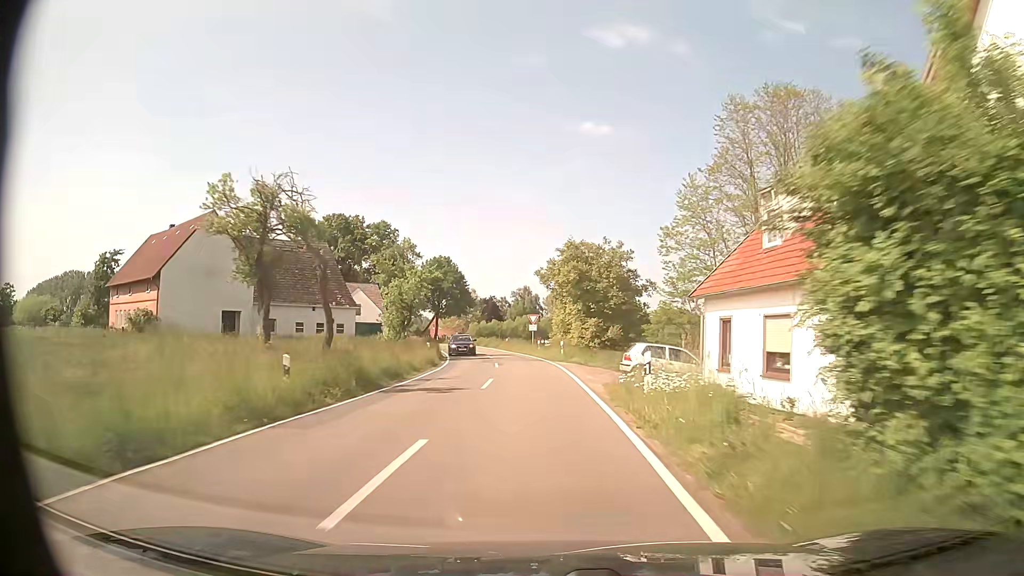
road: tertiary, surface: asphalt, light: Day
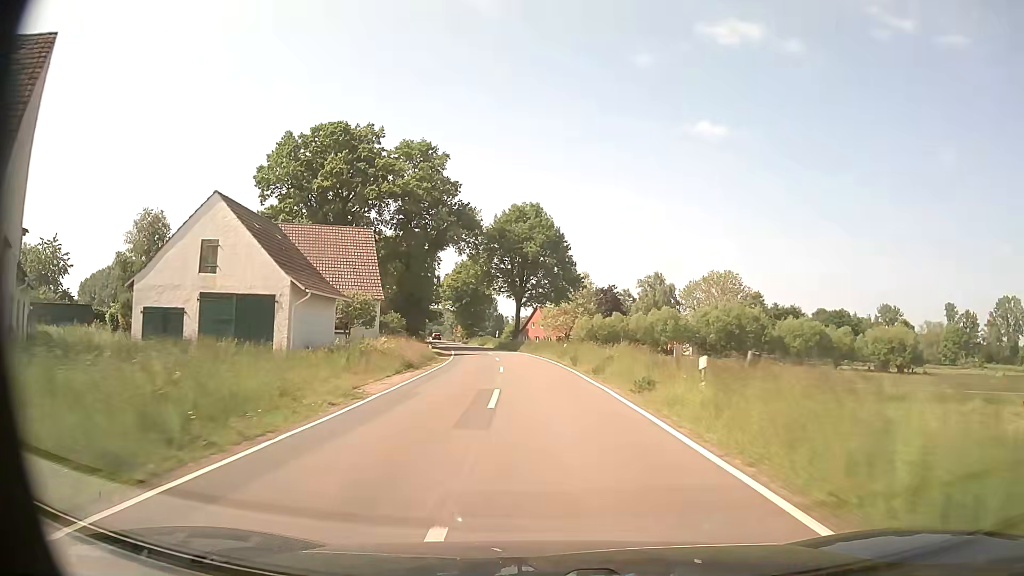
(-4.1, +51.8) m; -10°
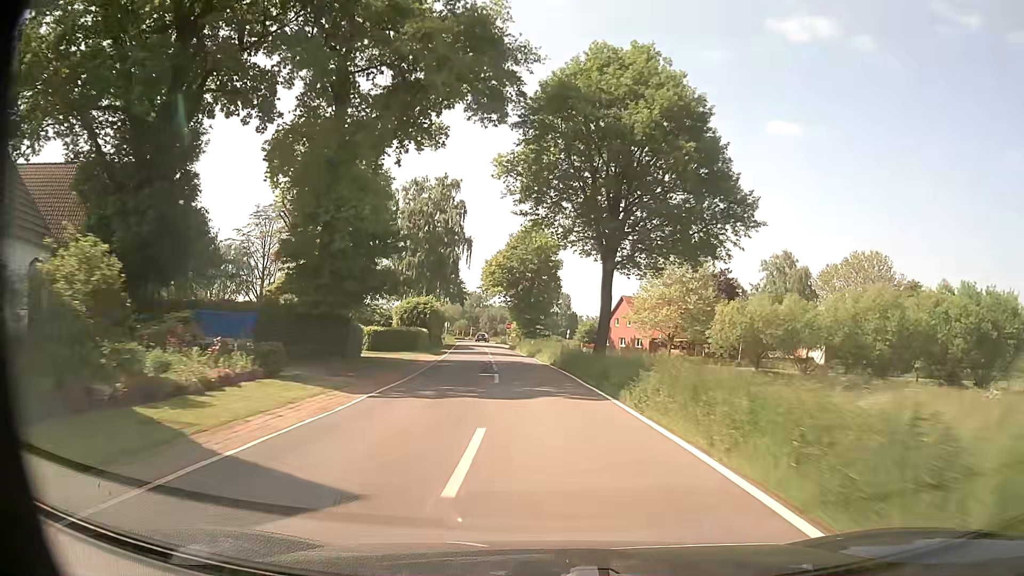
(-2.3, +41.8) m; -6°
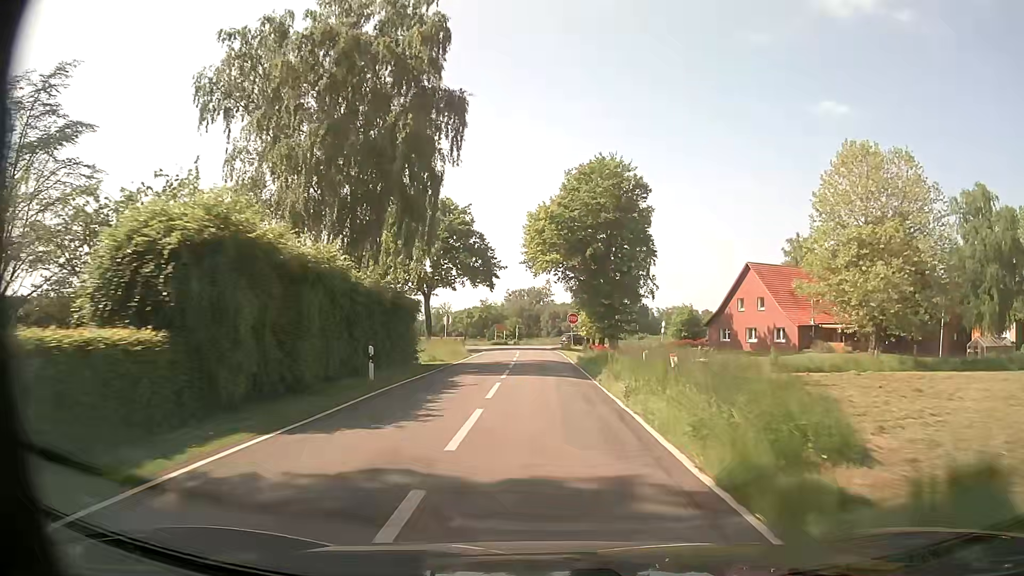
(-2.1, +40.9) m; -5°
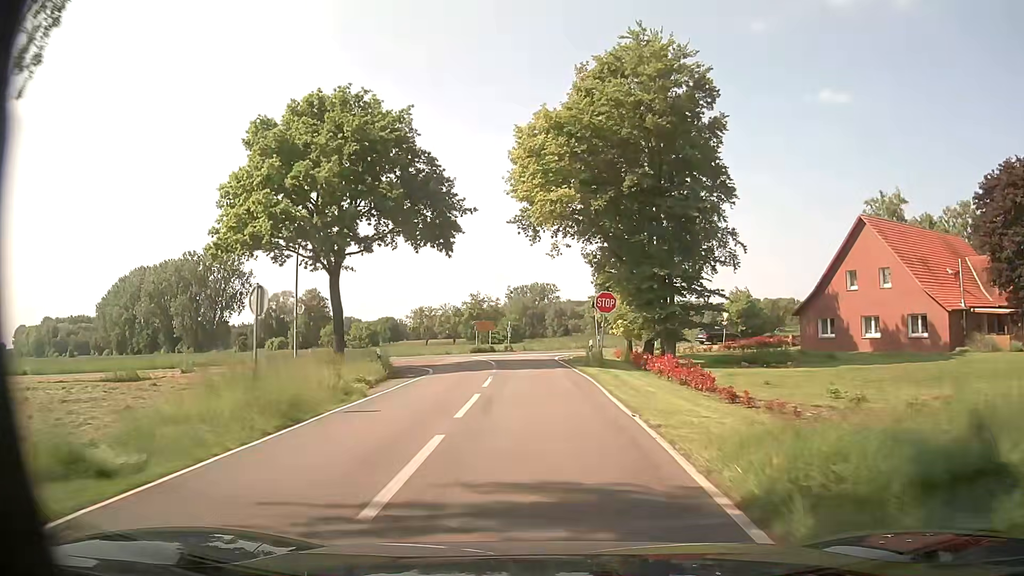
(-0.2, +26.5) m; -1°
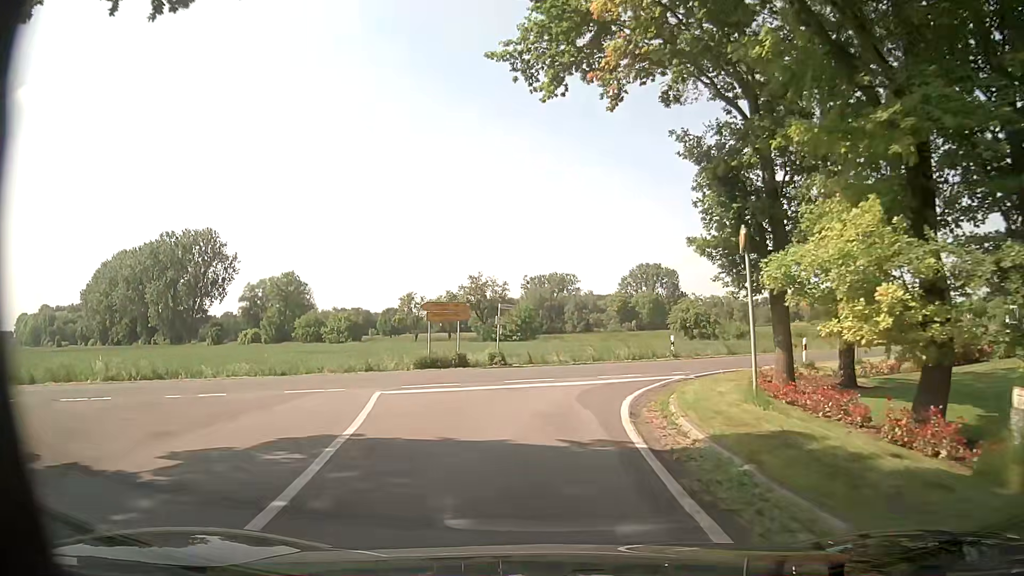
(-0.4, +26.5) m; -2°
